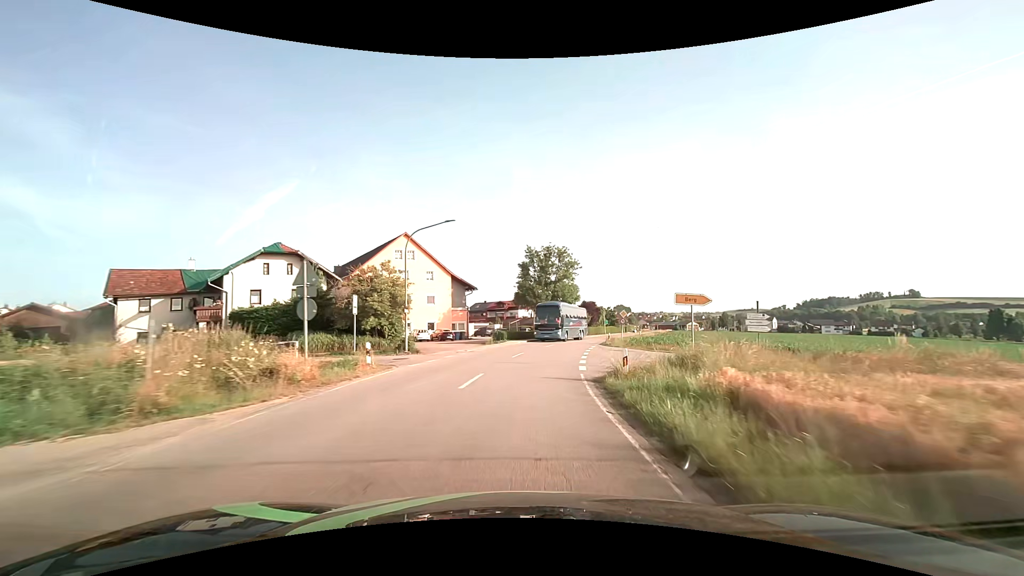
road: secondary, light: Day
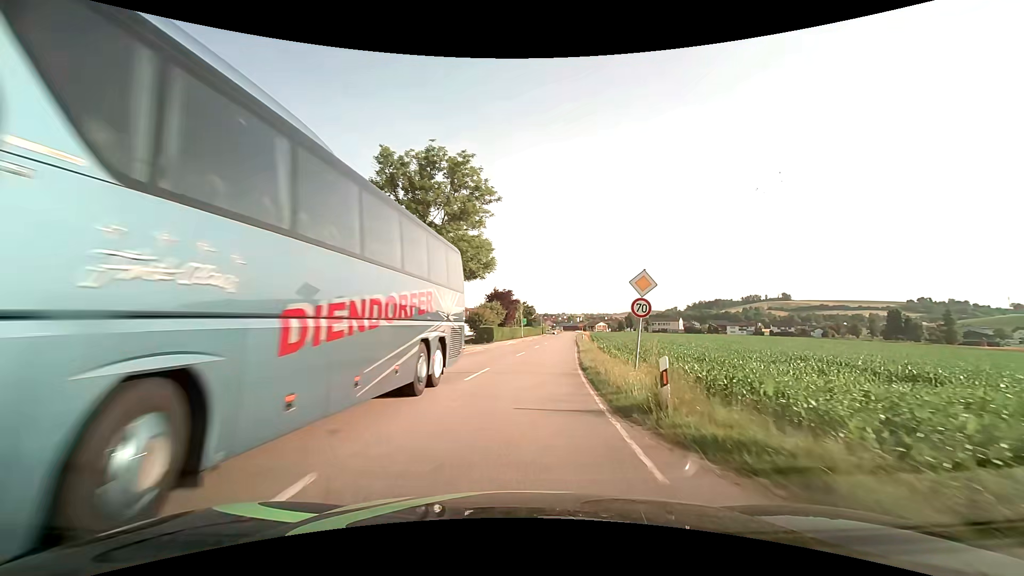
(+3.5, +34.1) m; +11°
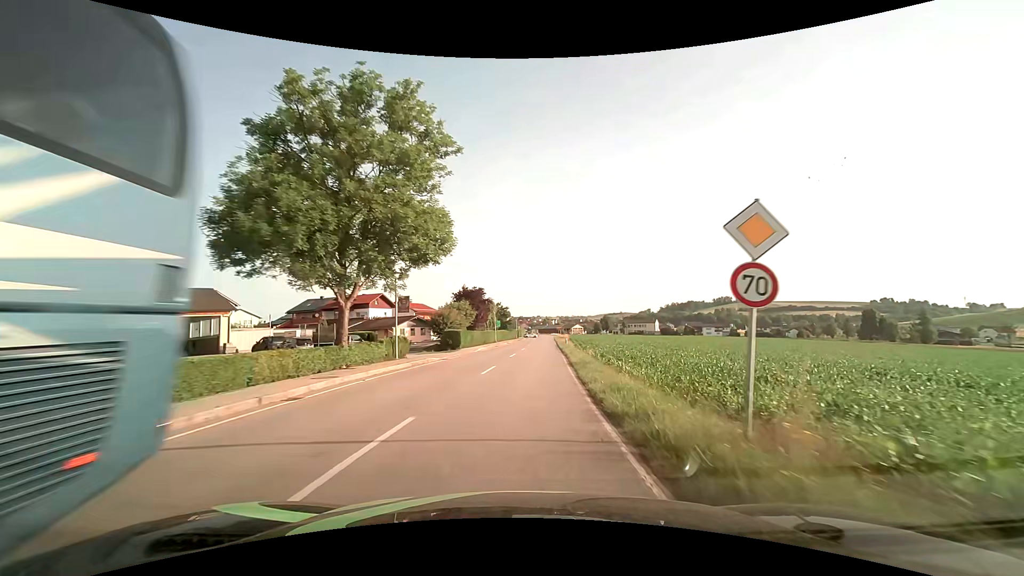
(+0.2, +8.5) m; +3°
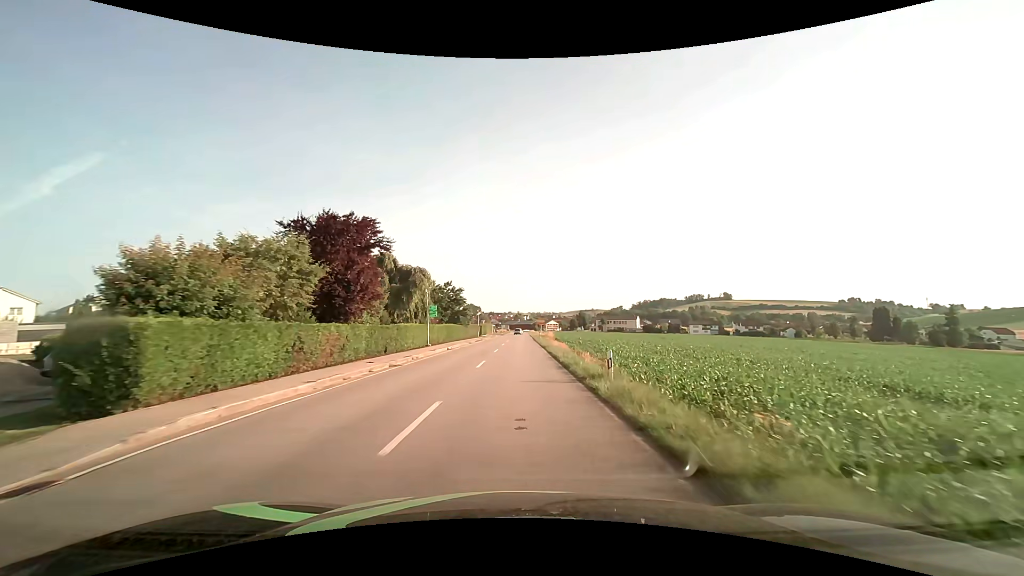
(+1.7, +34.3) m; +4°
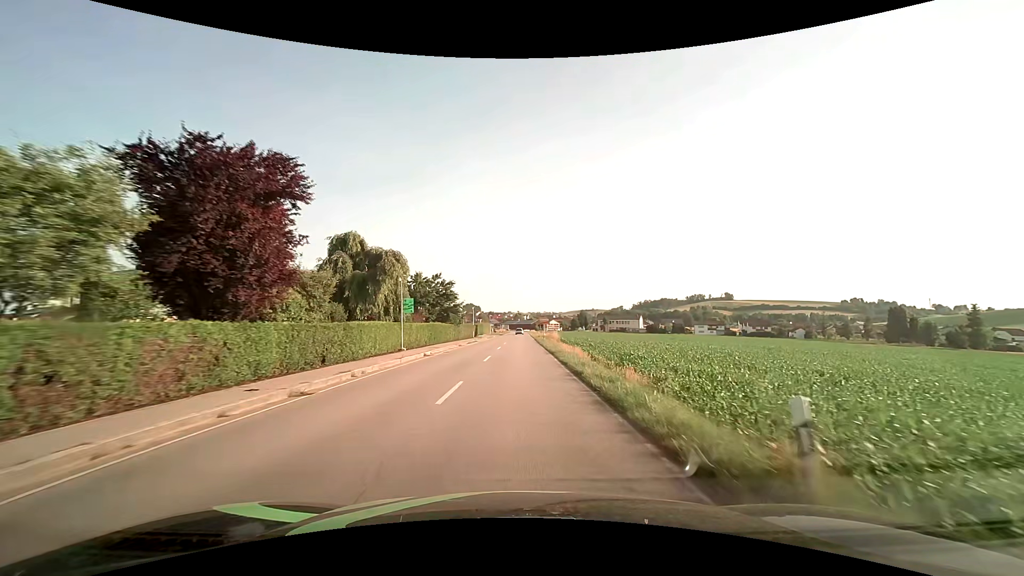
(0.0, +8.6) m; 0°
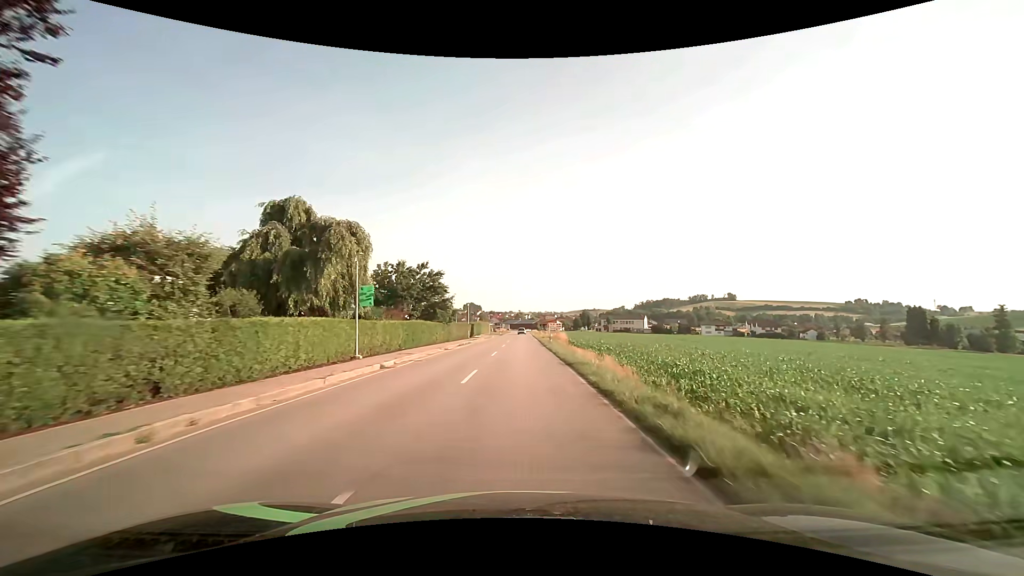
(0.0, +8.6) m; 0°
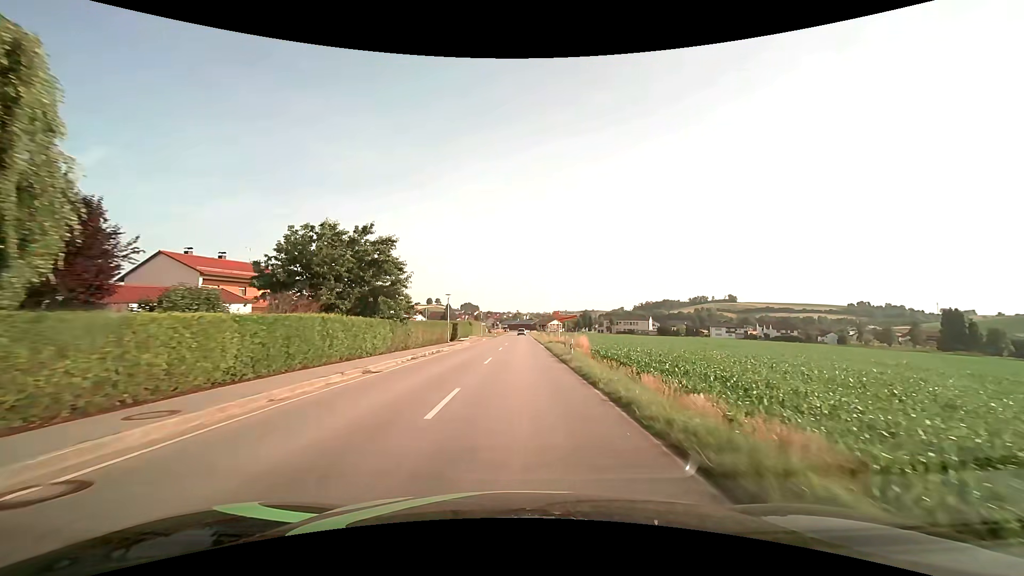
(+0.1, +16.7) m; +1°
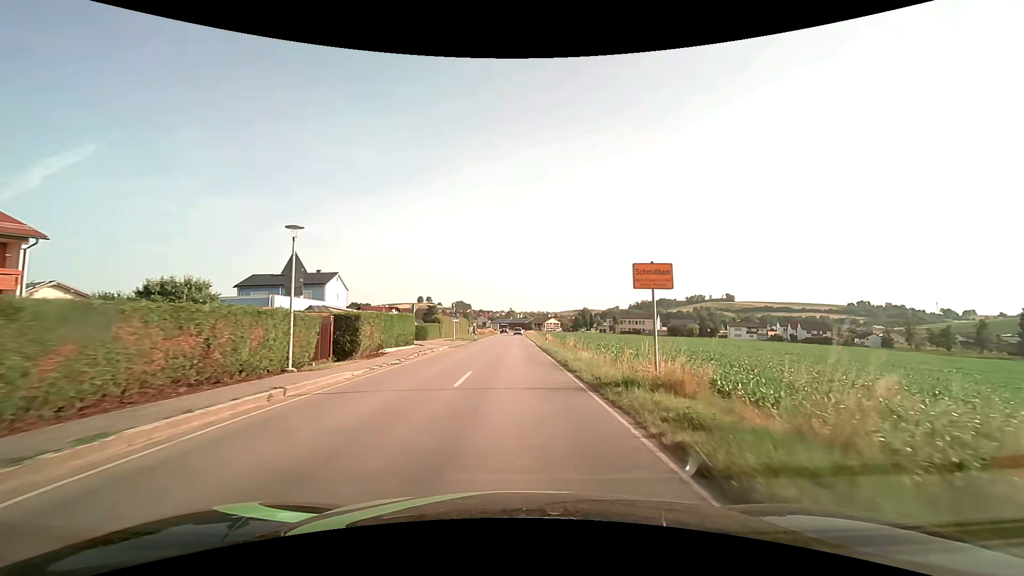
(+0.1, +31.1) m; +1°
